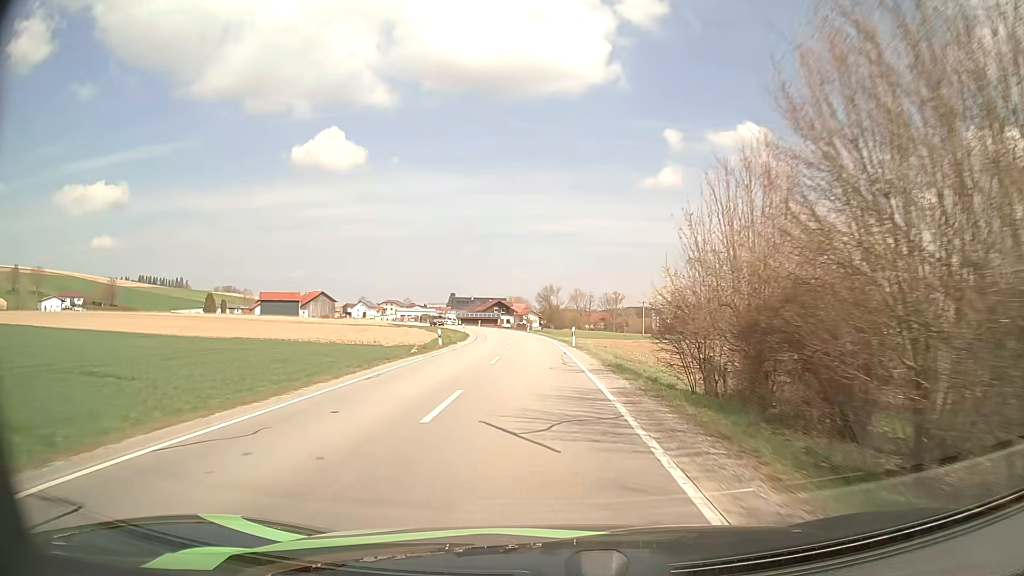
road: secondary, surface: asphalt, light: Day
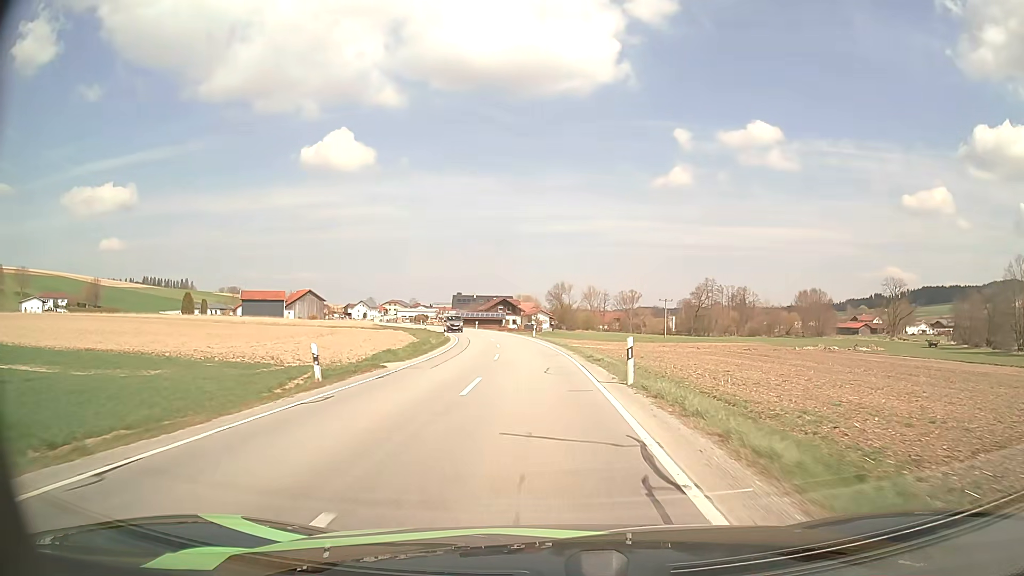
(-0.1, +20.2) m; 0°
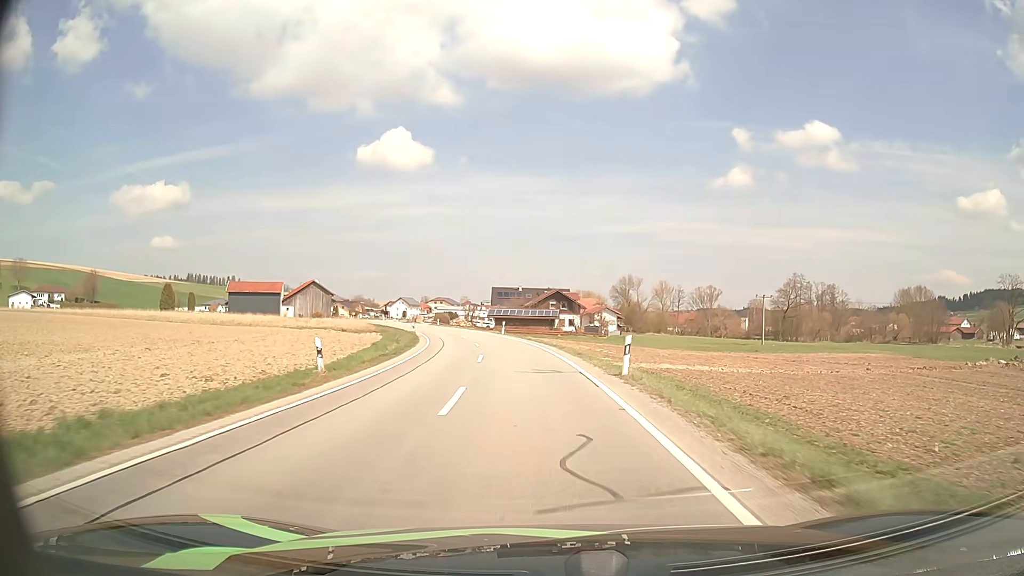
(-1.5, +39.1) m; -5°
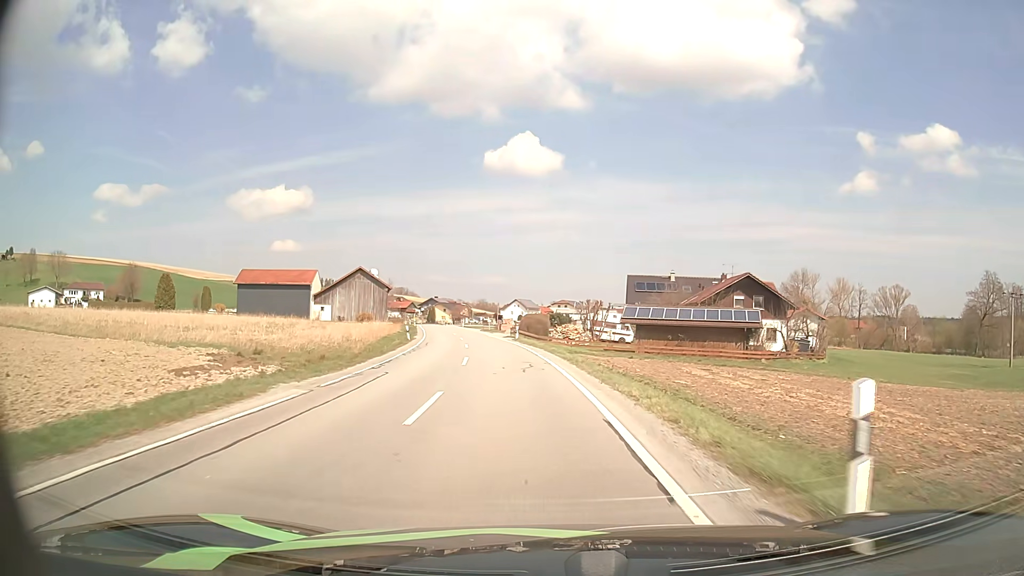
(-4.1, +49.0) m; -11°
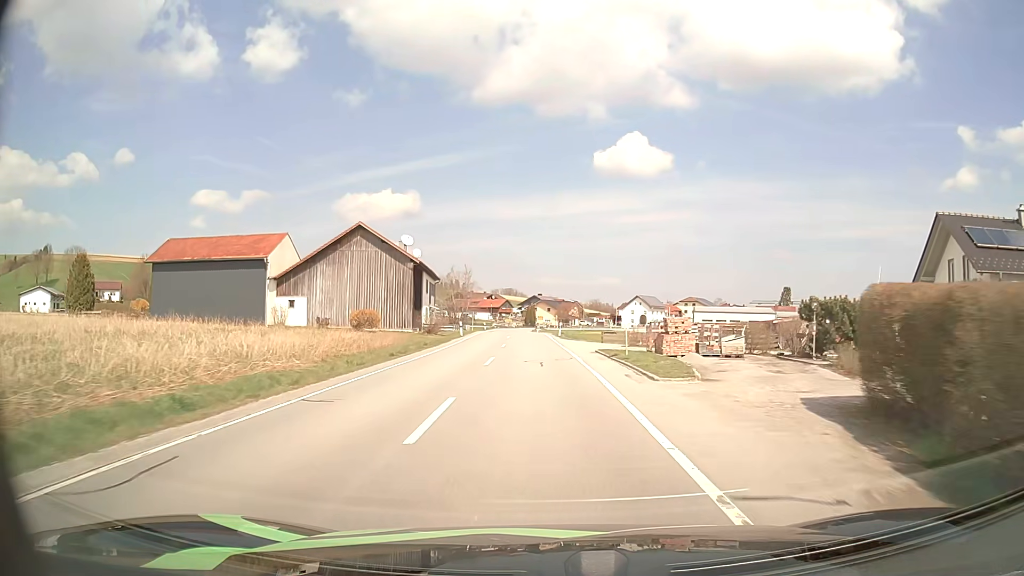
(-5.0, +49.8) m; -10°
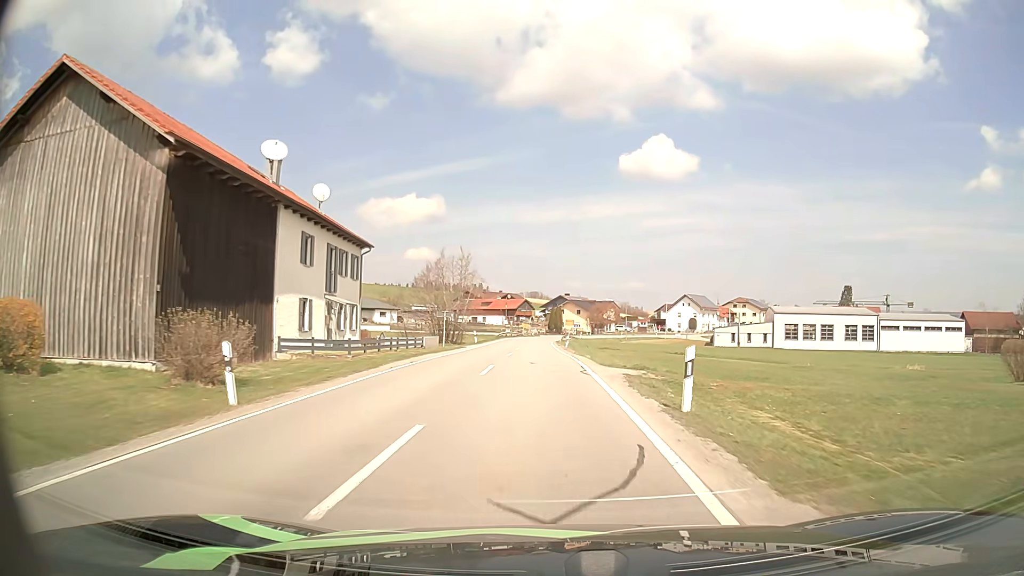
(-0.7, +38.1) m; -2°
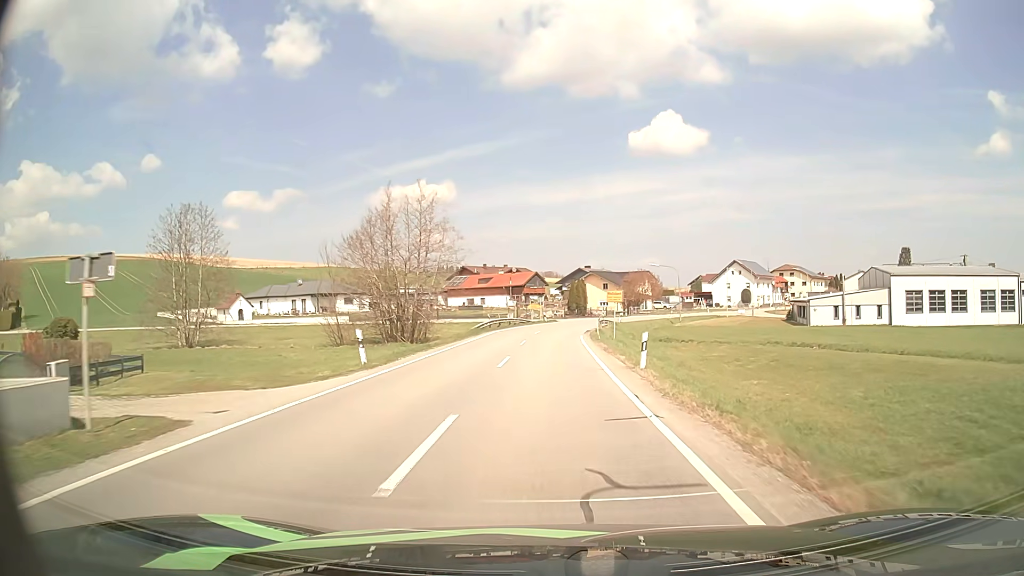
(-0.3, +35.5) m; -1°
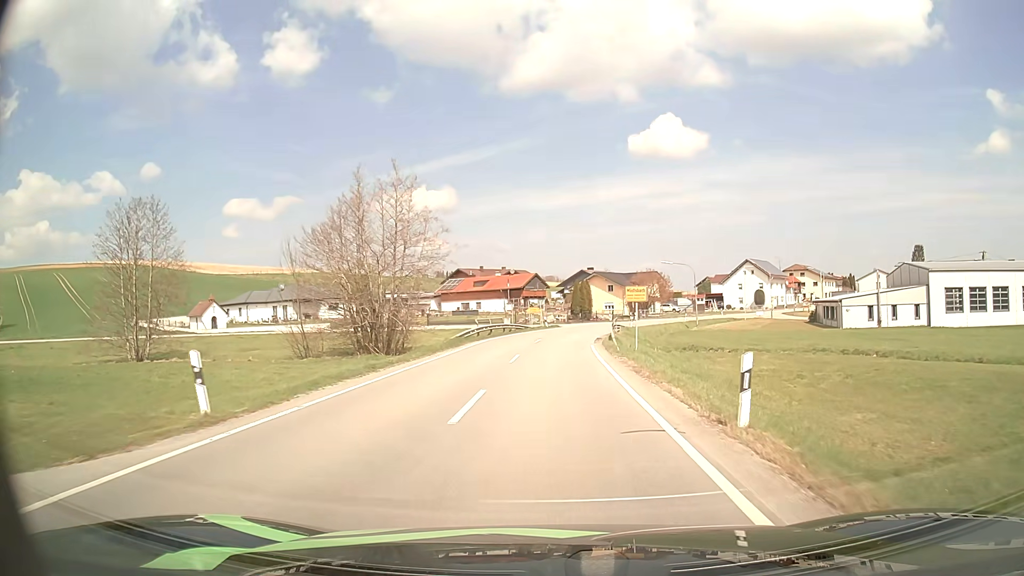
(-0.1, +8.5) m; -1°
(0, +10) (0, +20) (+1, +30) (+2, +40) (+3, +50) (+5, +60) (+9, +69) (+13, +78) (+18, +86) (+24, +94) m
